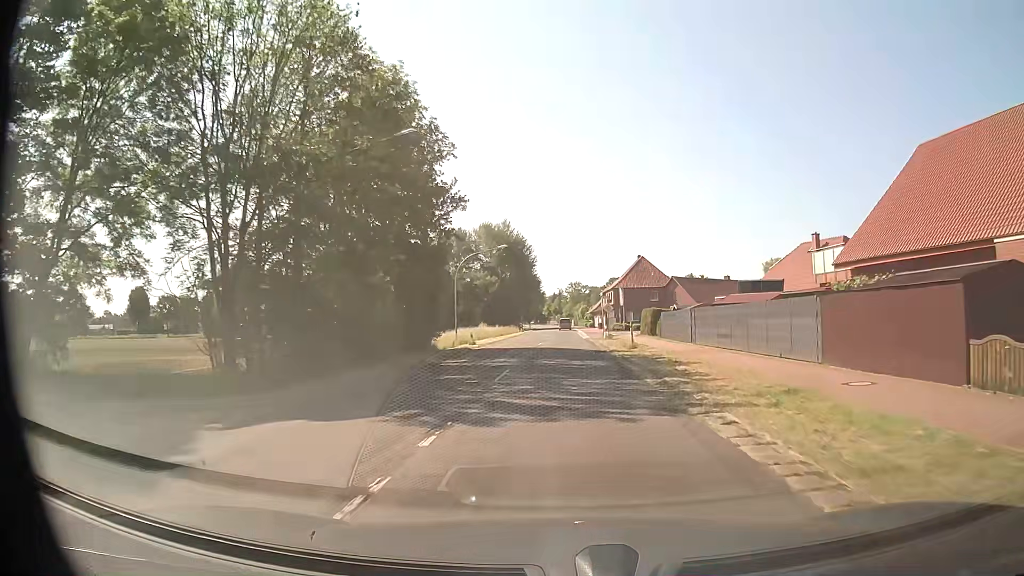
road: secondary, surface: asphalt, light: Day
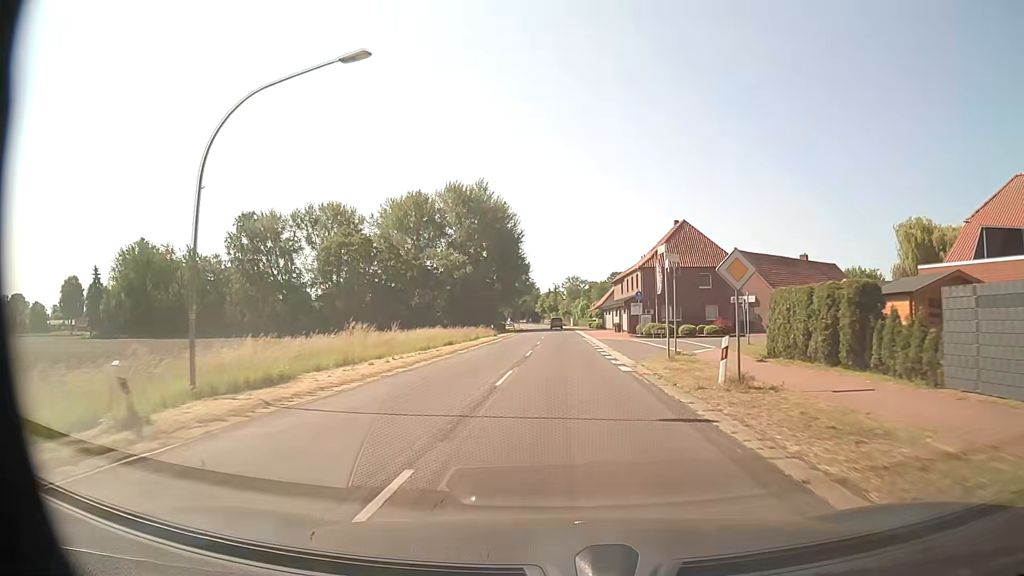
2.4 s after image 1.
(+0.1, +37.2) m; 0°
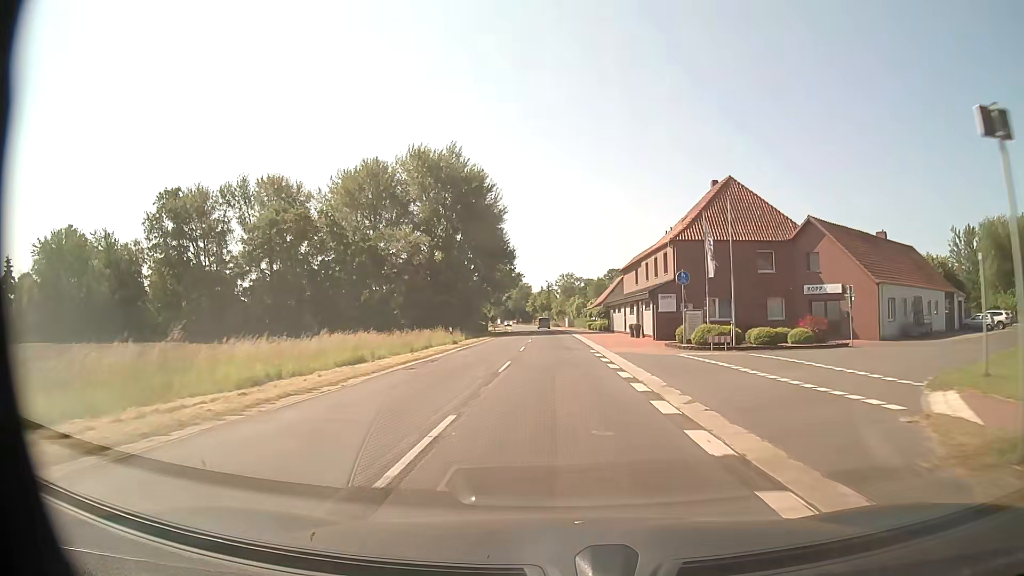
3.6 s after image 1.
(+0.3, +20.6) m; +1°
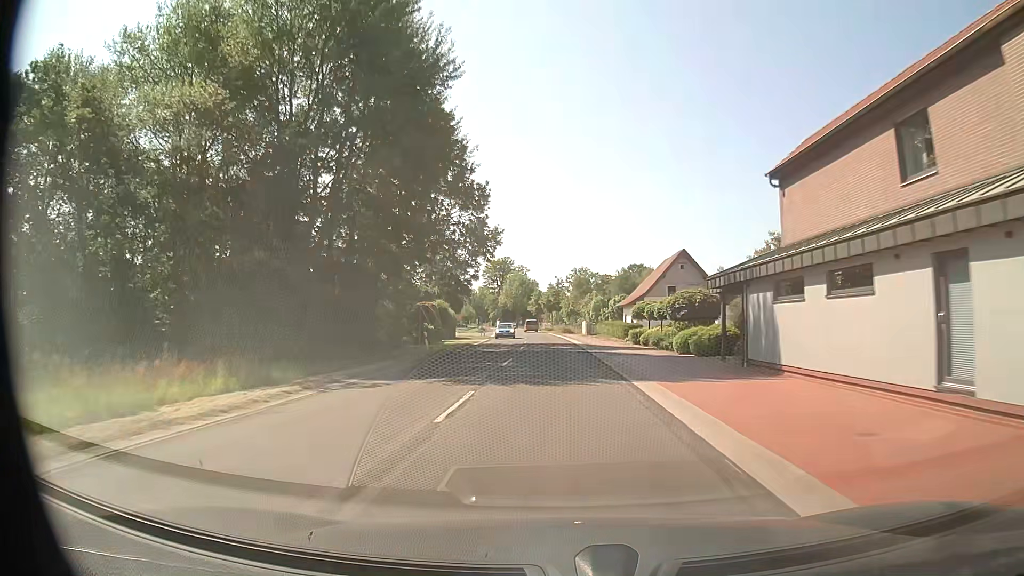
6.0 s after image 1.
(-0.2, +44.9) m; -1°
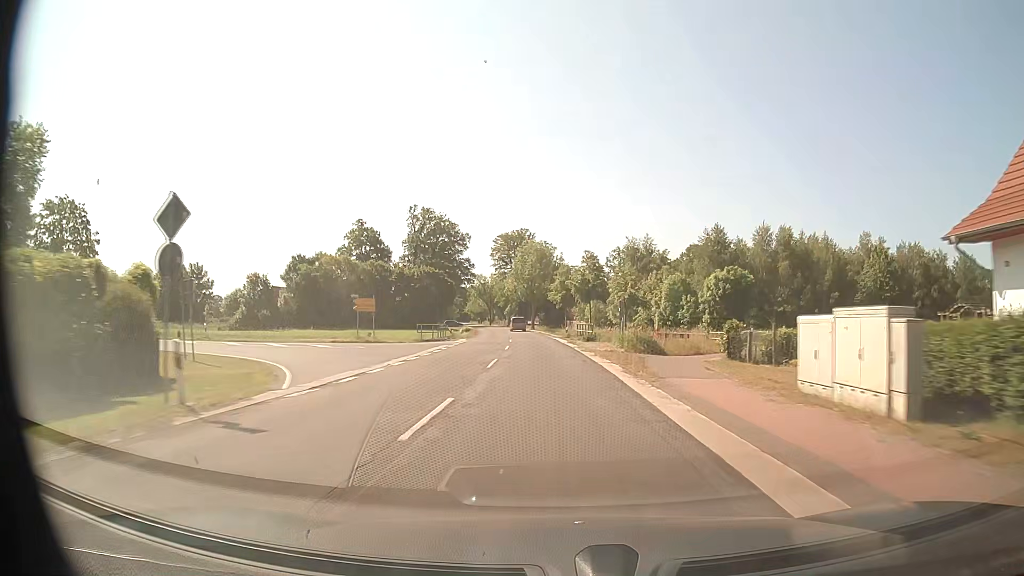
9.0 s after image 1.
(-1.2, +62.5) m; -3°
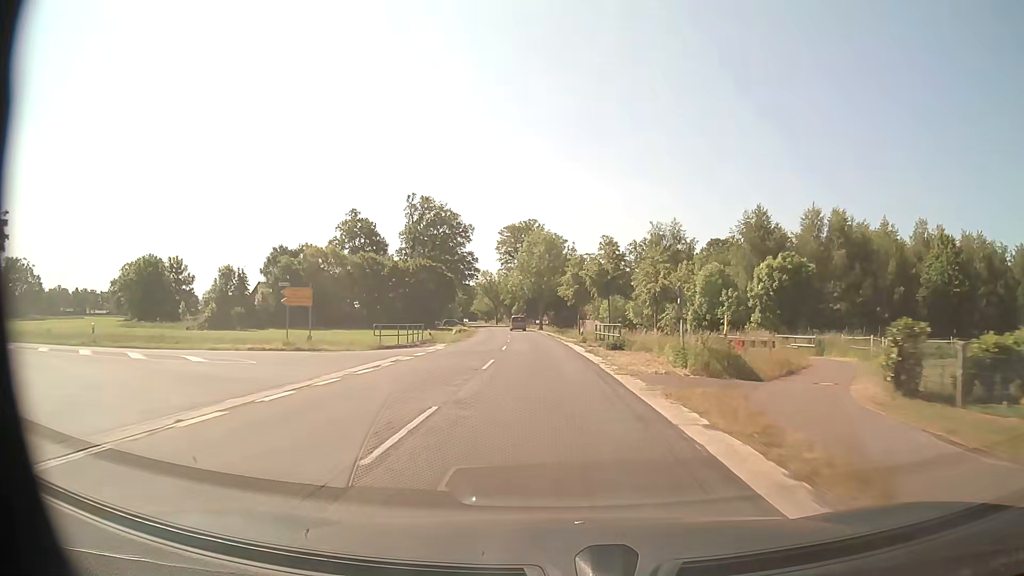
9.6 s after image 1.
(-0.1, +13.3) m; -1°
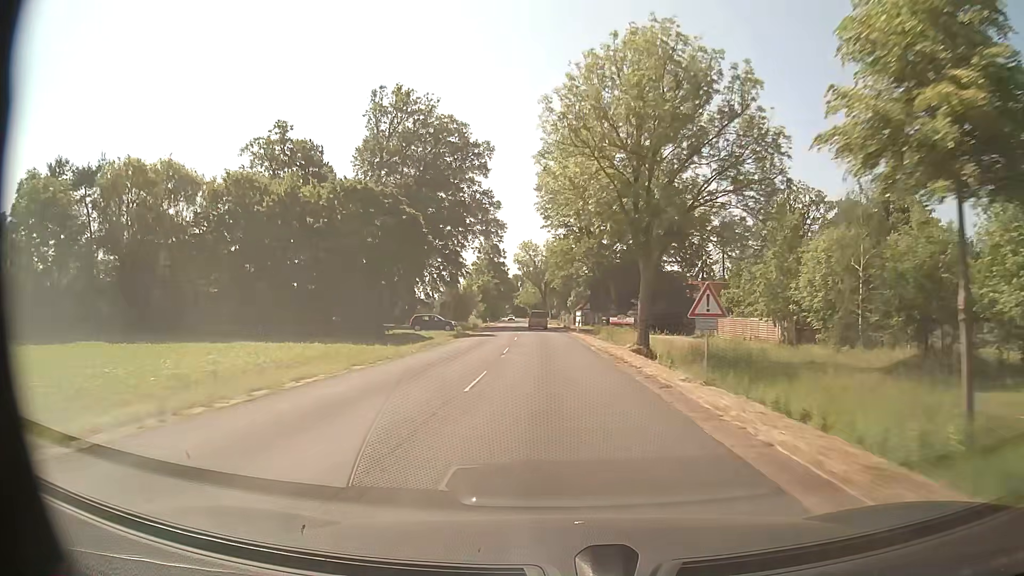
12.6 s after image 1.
(-3.3, +66.7) m; -5°
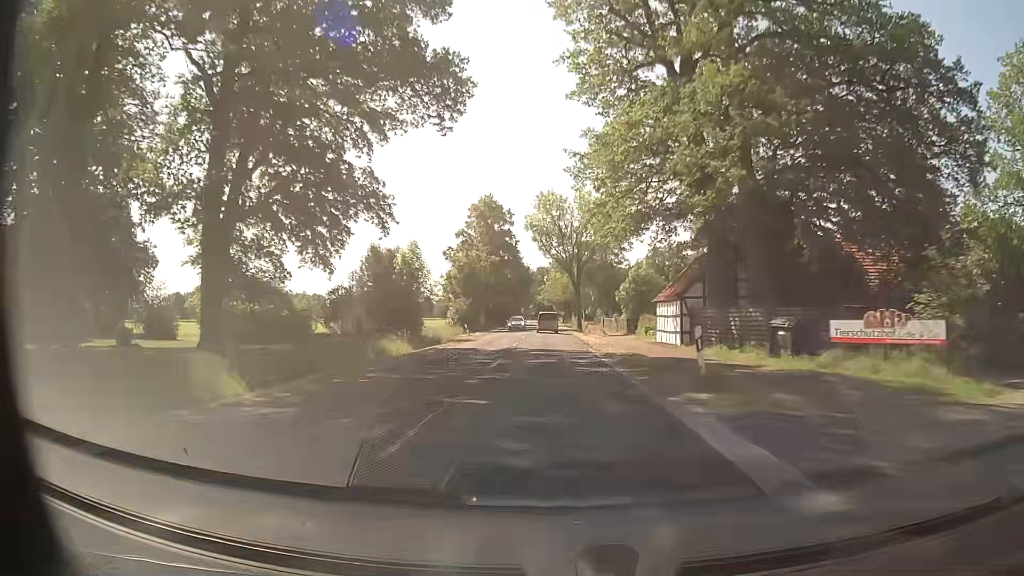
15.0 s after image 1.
(-1.1, +52.6) m; -2°
(0, +10) (0, +20) (0, +30) (0, +40) (-1, +50) (-1, +60) (-1, +70) (-1, +80) (-1, +90) (-2, +100) m
